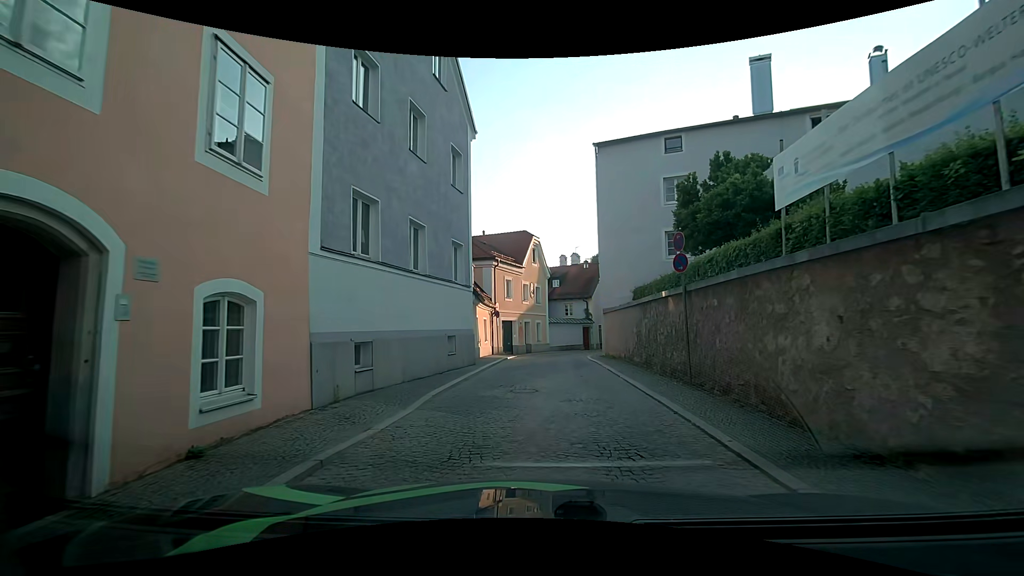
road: residential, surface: sett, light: Day
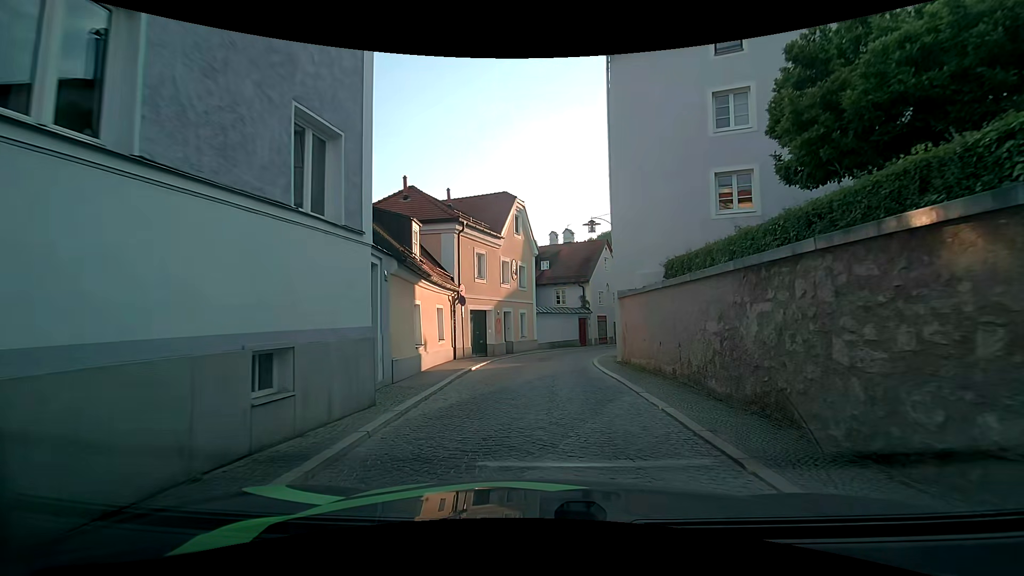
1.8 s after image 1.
(+0.1, +8.6) m; +2°
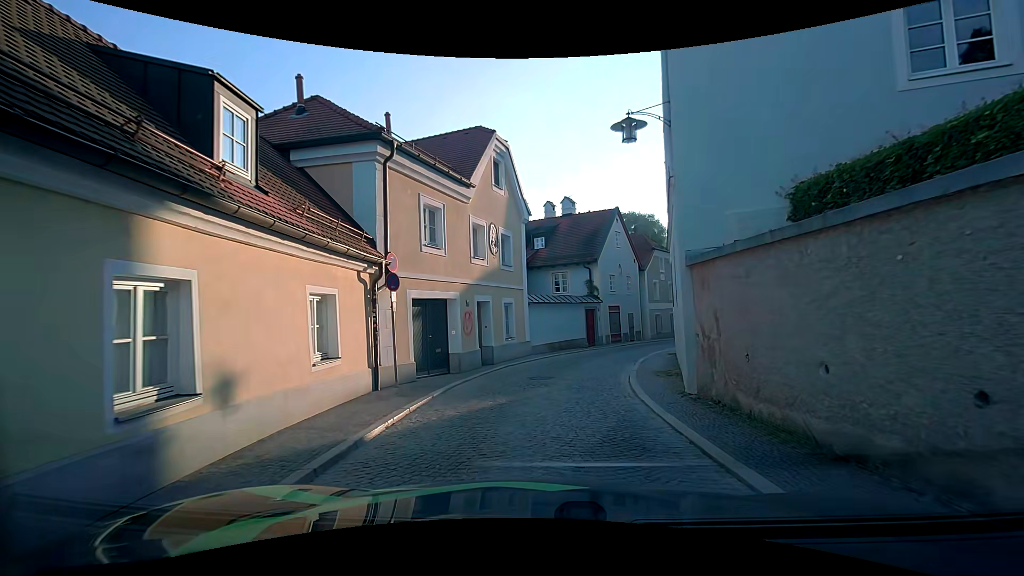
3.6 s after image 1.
(+0.2, +8.5) m; 0°
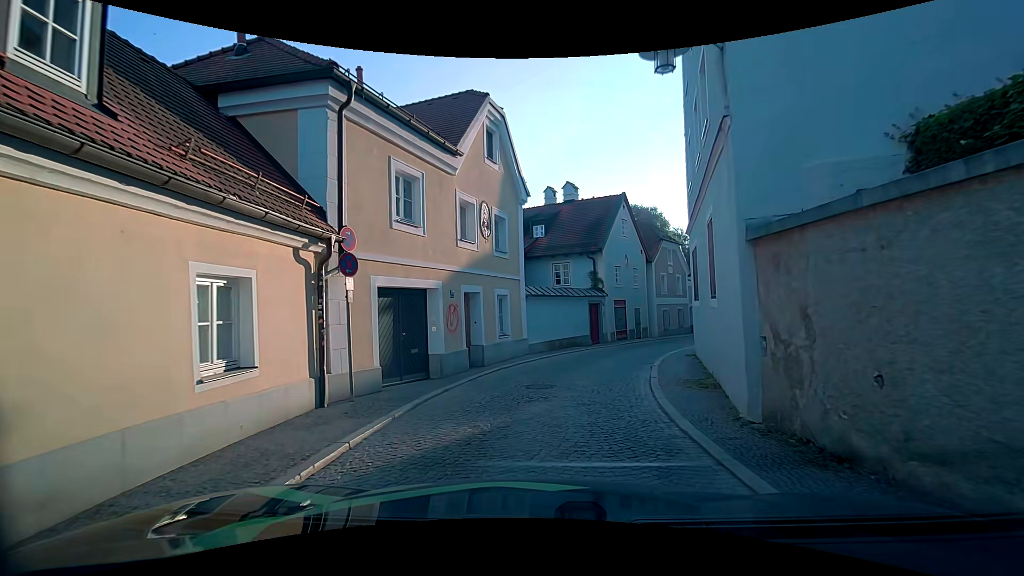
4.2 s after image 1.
(0.0, +2.4) m; +1°
